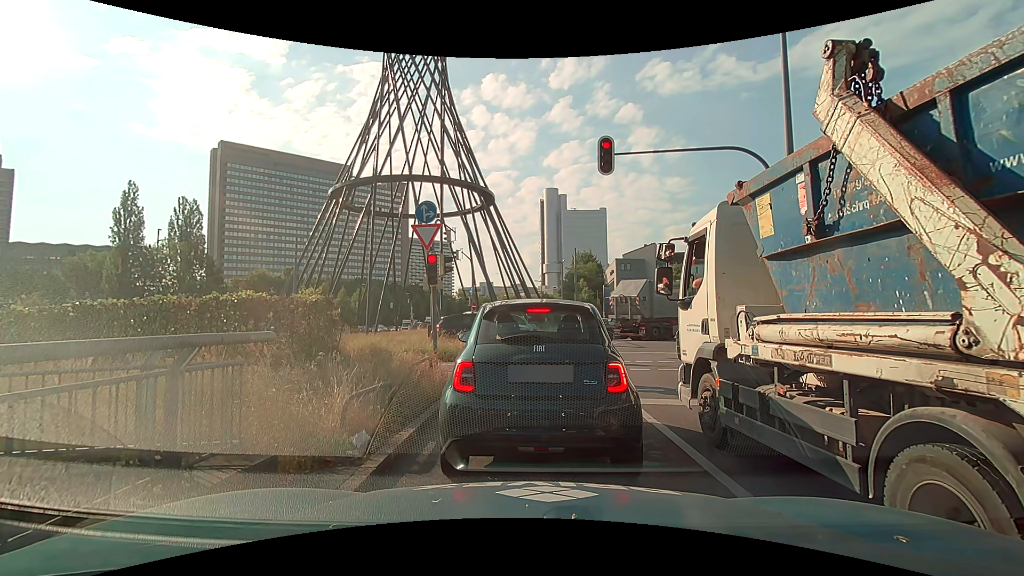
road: trunk_link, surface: asphalt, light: Day
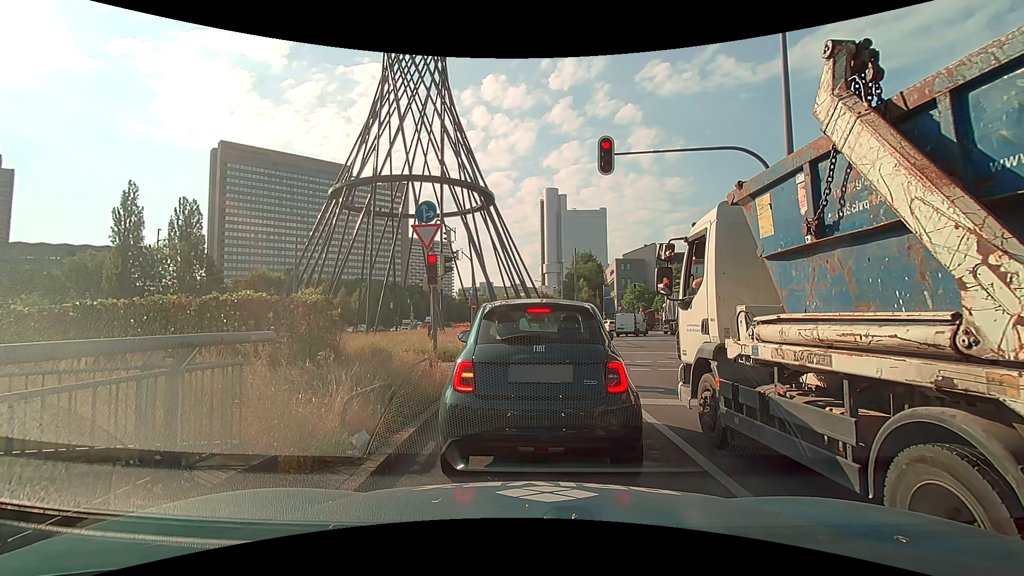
(0.0, 0.0) m; 0°
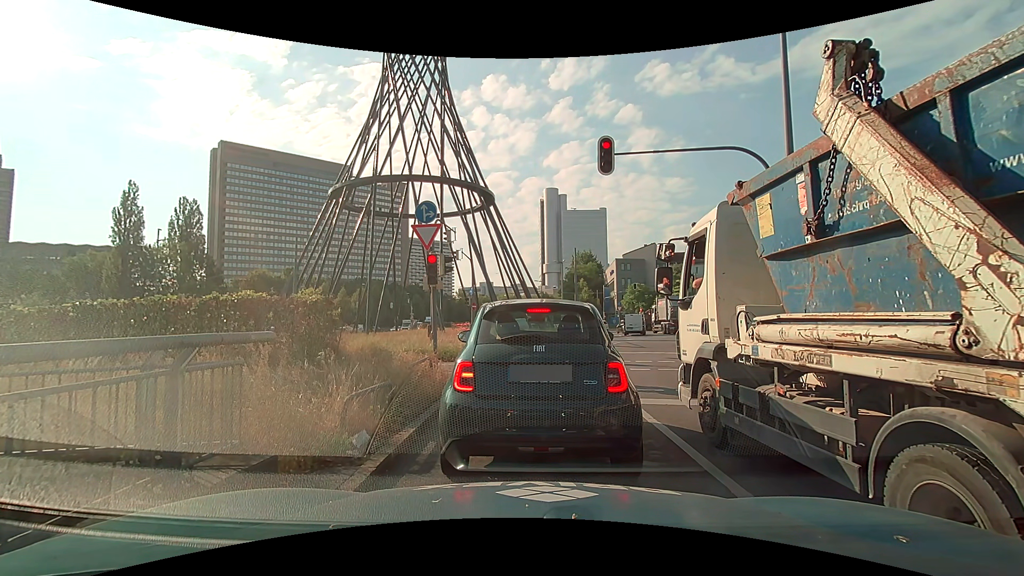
(0.0, 0.0) m; 0°
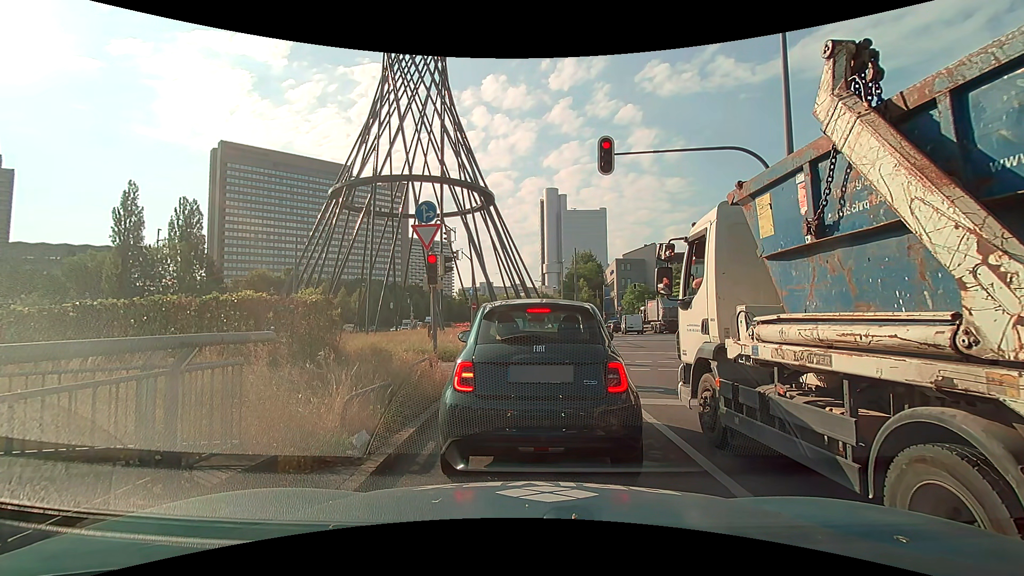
(0.0, 0.0) m; 0°
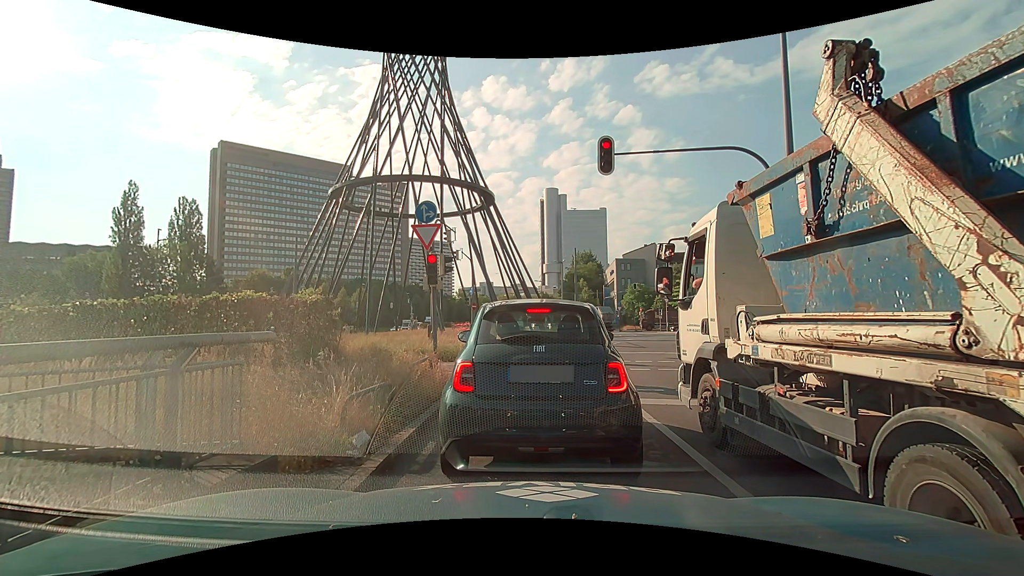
(0.0, 0.0) m; 0°
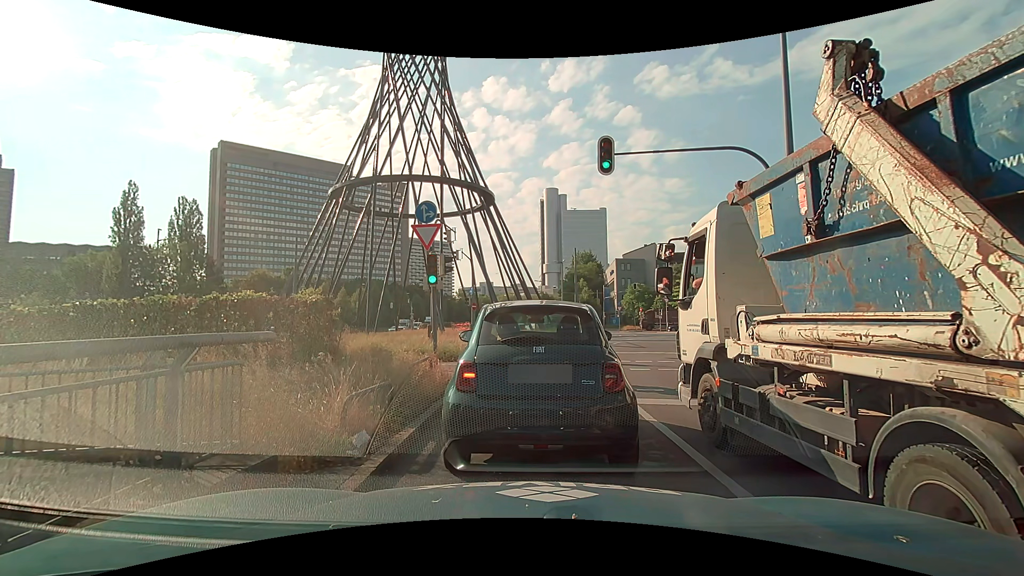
(0.0, 0.0) m; 0°
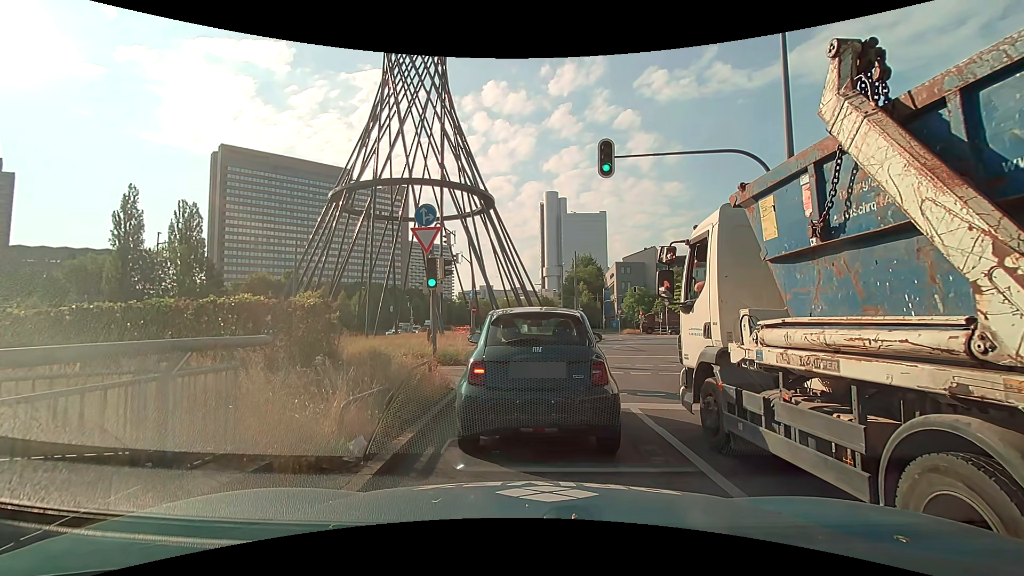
(0.0, +0.1) m; 0°
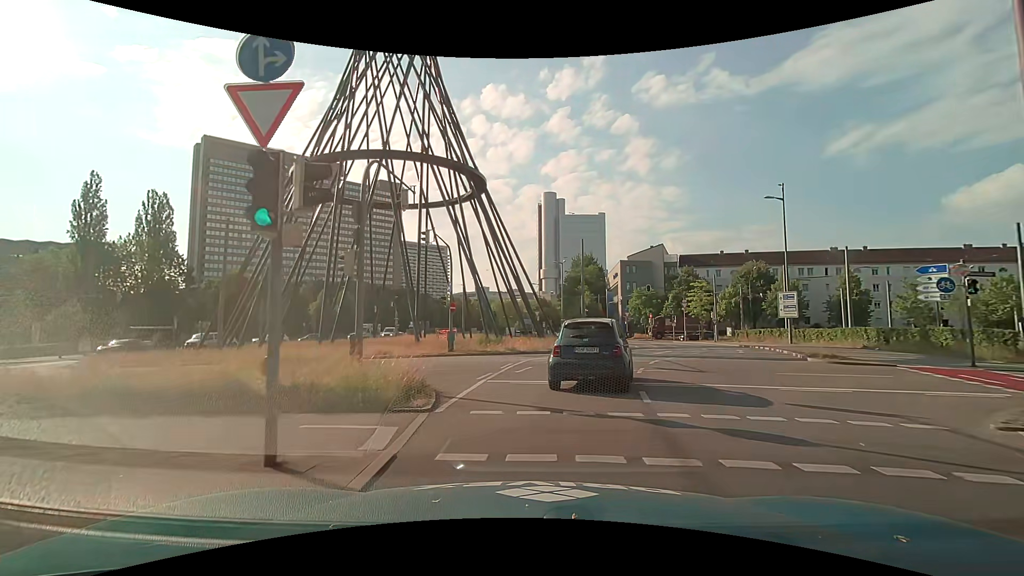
(-0.2, +9.2) m; -1°
(0, +10) (+3, +20) (+7, +29) (+10, +38) (+12, +48) (+11, +58) (+8, +67) (+2, +76) (-6, +81) (-16, +81) m
